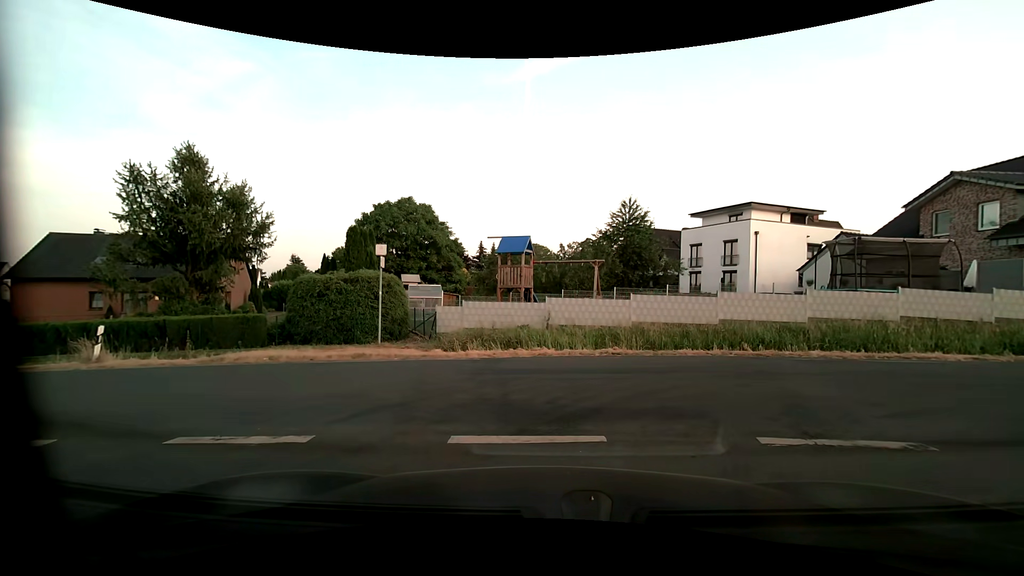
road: unclassified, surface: asphalt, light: Day
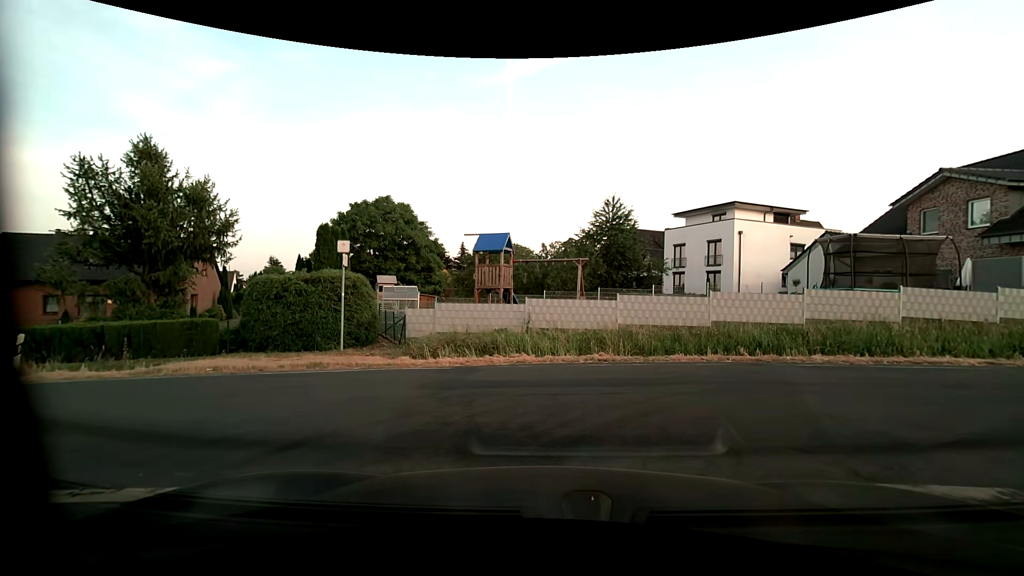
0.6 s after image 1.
(0.0, +1.2) m; +1°
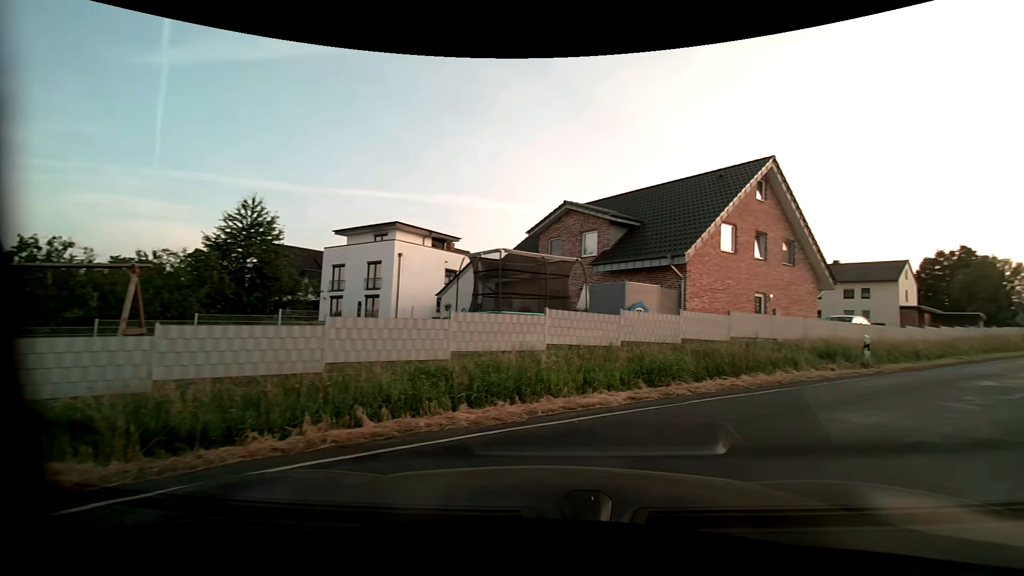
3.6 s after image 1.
(+1.5, +5.5) m; +36°
